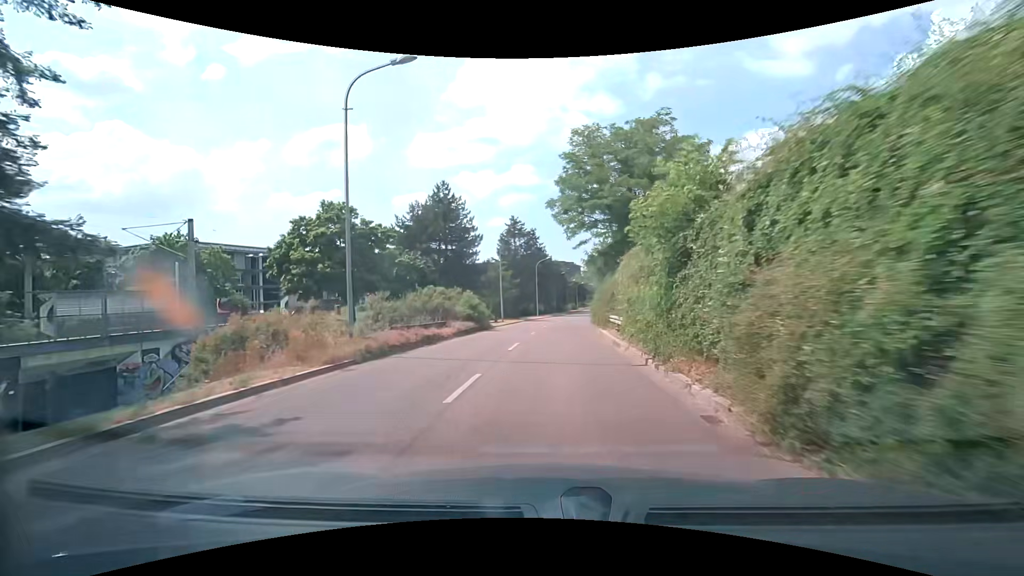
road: tertiary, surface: asphalt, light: Day
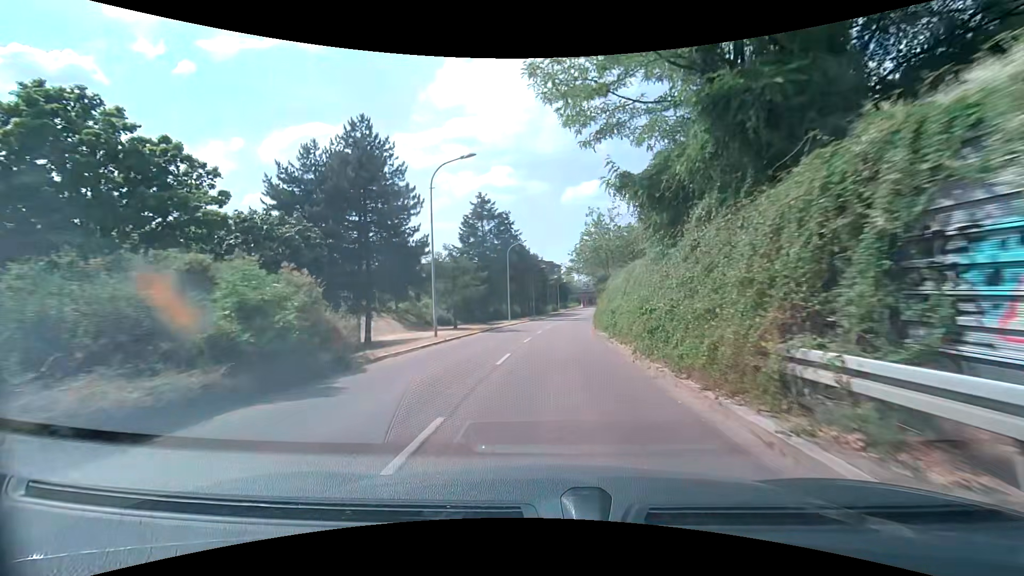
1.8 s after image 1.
(+0.4, +21.5) m; +2°
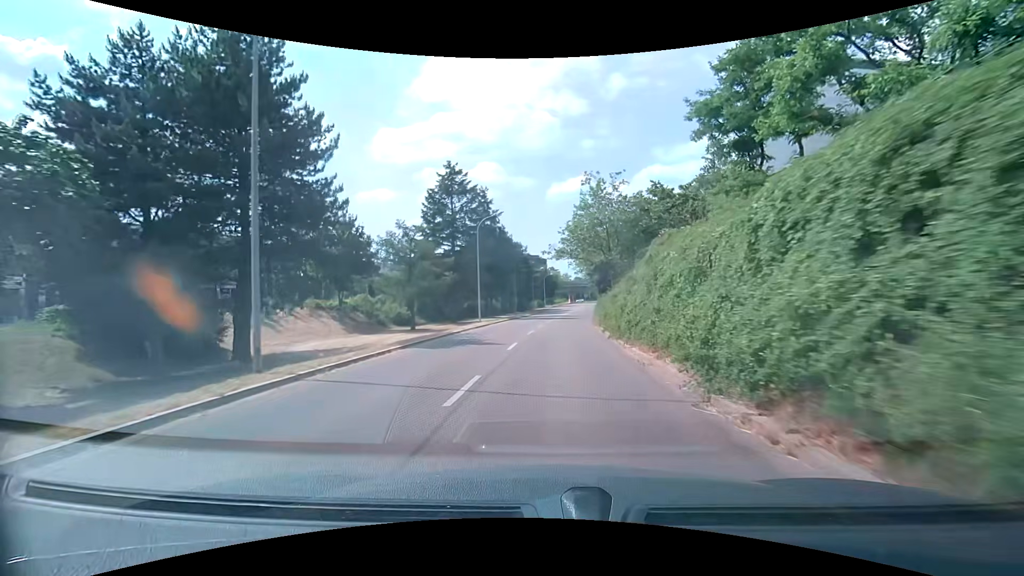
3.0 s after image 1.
(+0.2, +14.6) m; +1°
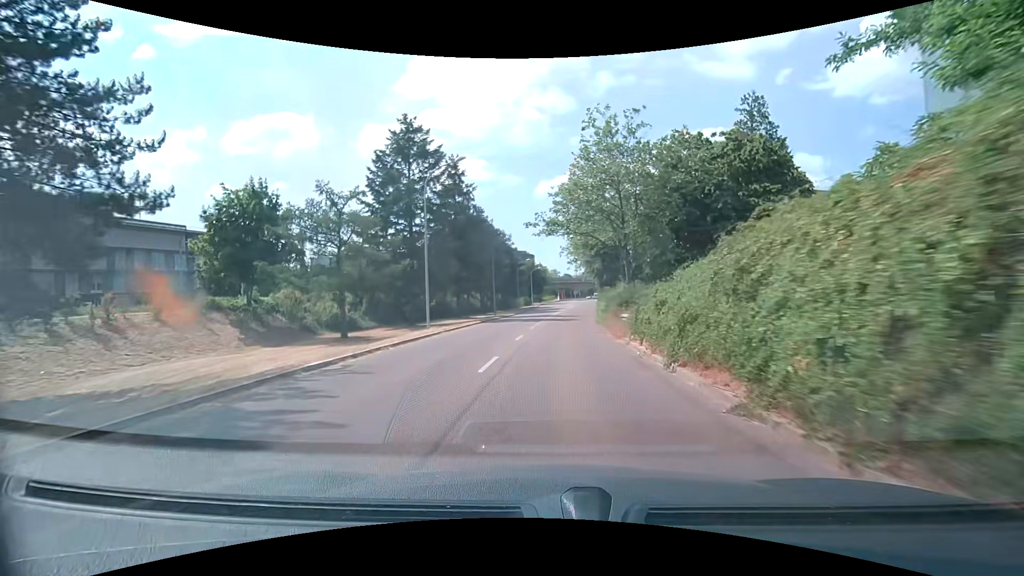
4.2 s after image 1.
(+0.2, +14.8) m; +2°
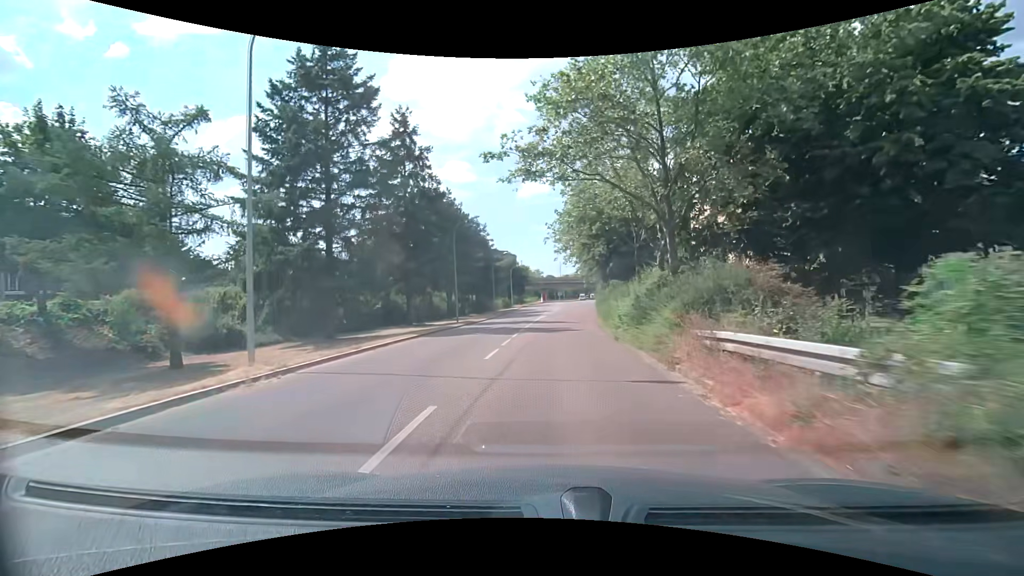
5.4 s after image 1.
(+0.1, +15.1) m; +1°
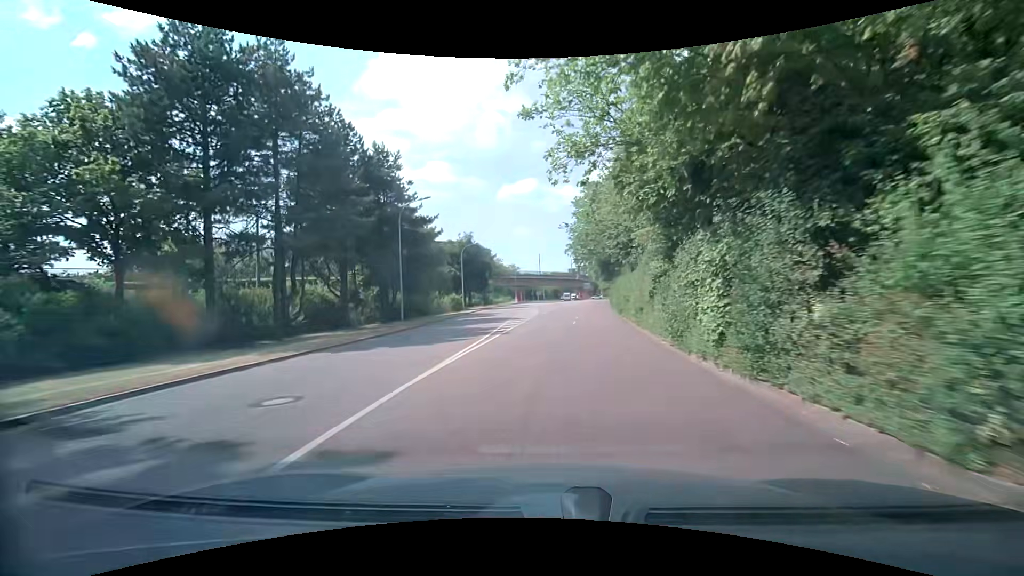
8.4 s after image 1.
(+1.2, +38.6) m; +3°
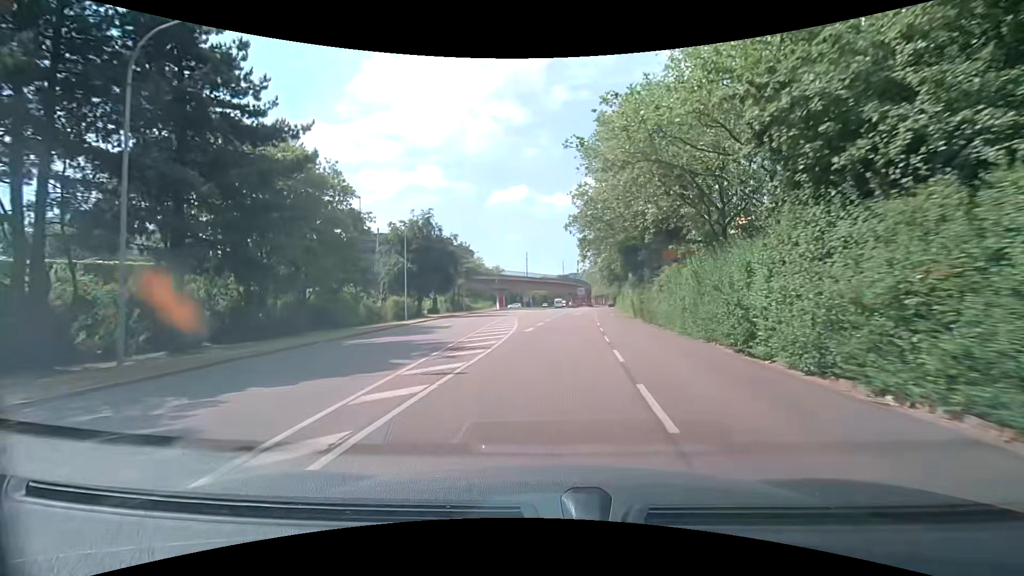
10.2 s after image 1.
(+0.1, +23.2) m; +1°
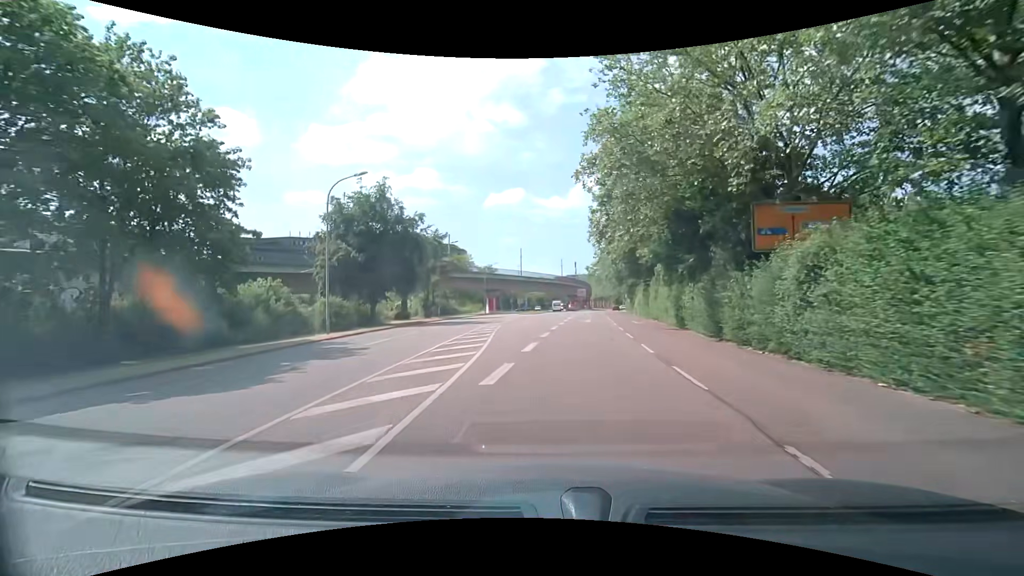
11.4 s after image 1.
(+0.1, +15.1) m; 0°
